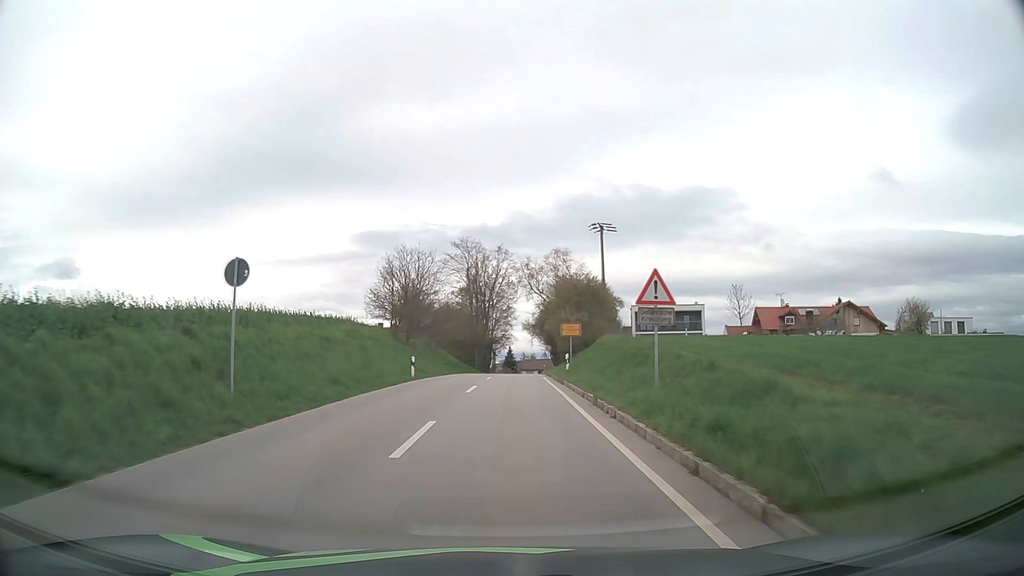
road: unclassified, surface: asphalt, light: Day
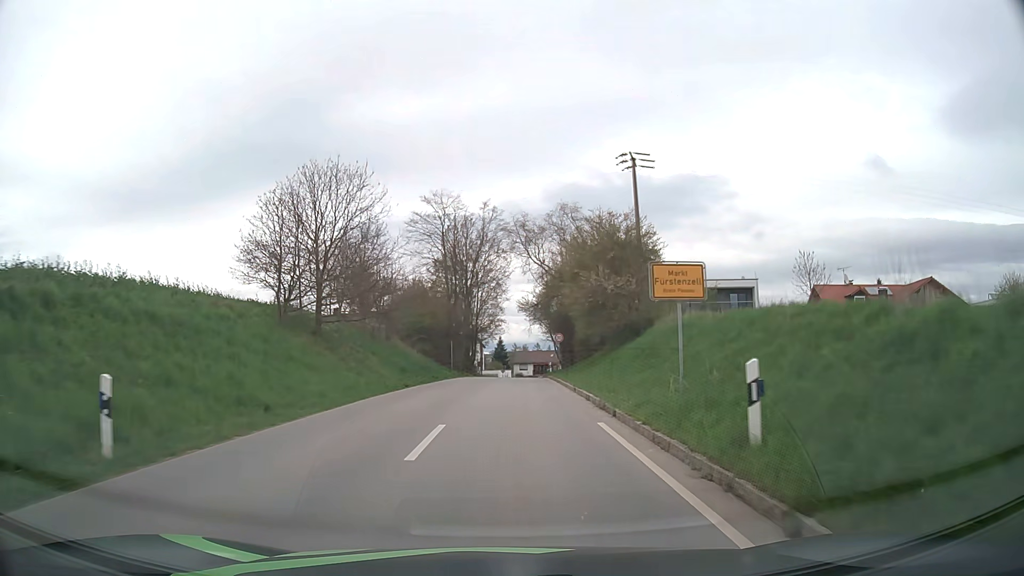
(+0.1, +24.4) m; +1°
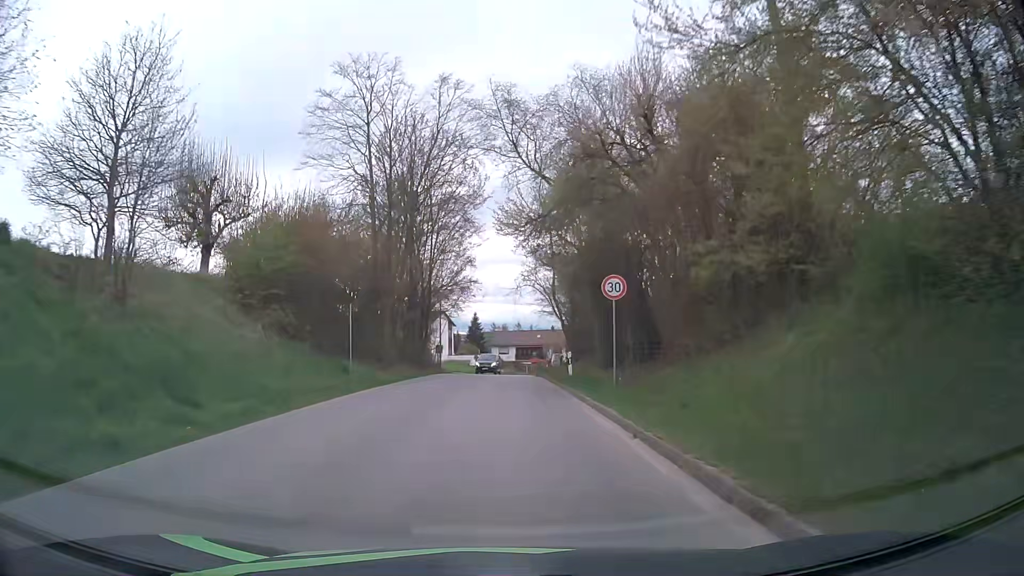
(+0.4, +30.1) m; +2°
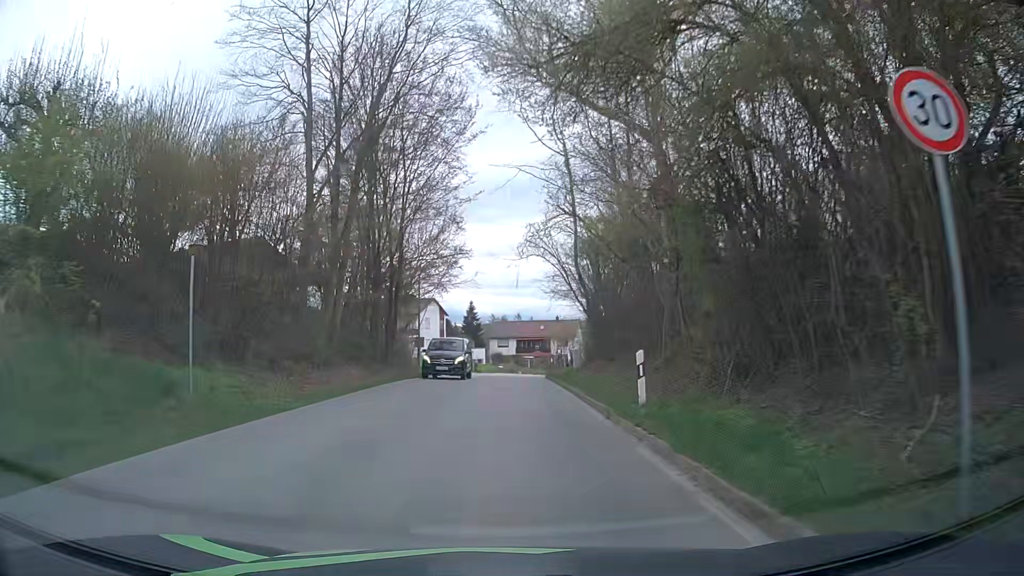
(0.0, +12.9) m; -1°
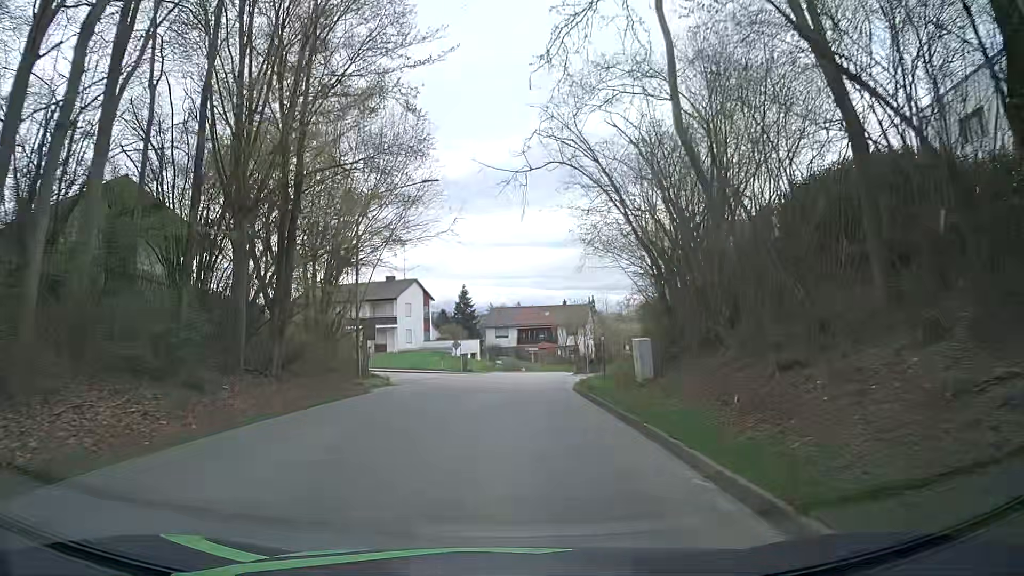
(+0.2, +16.9) m; +1°
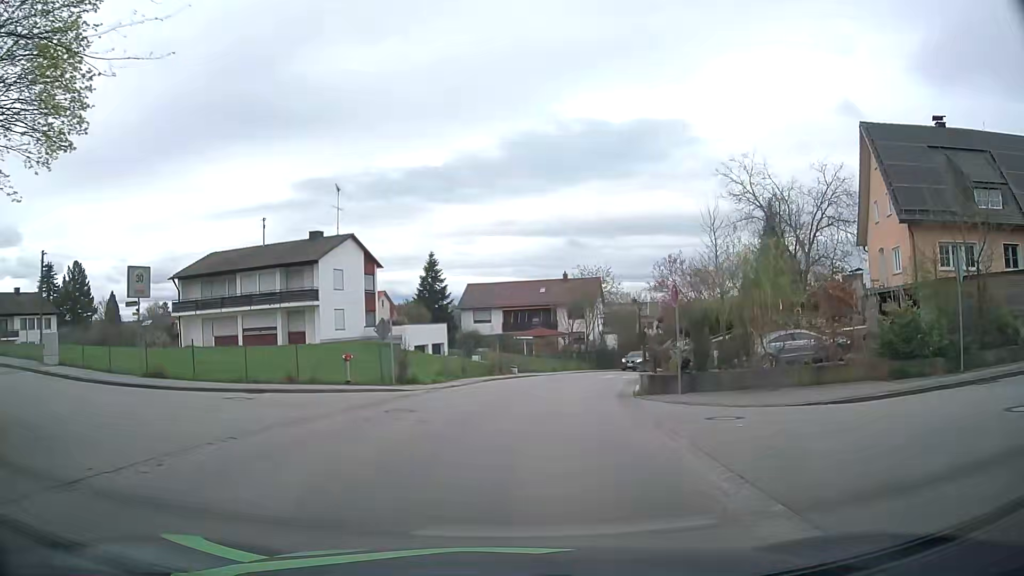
(+0.2, +24.8) m; +1°
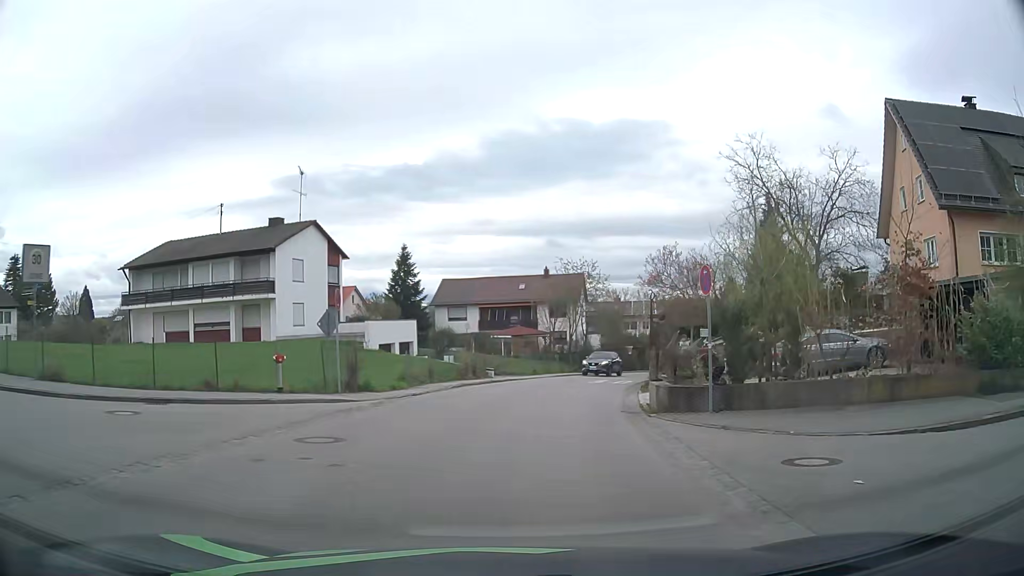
(+0.1, +4.6) m; +4°
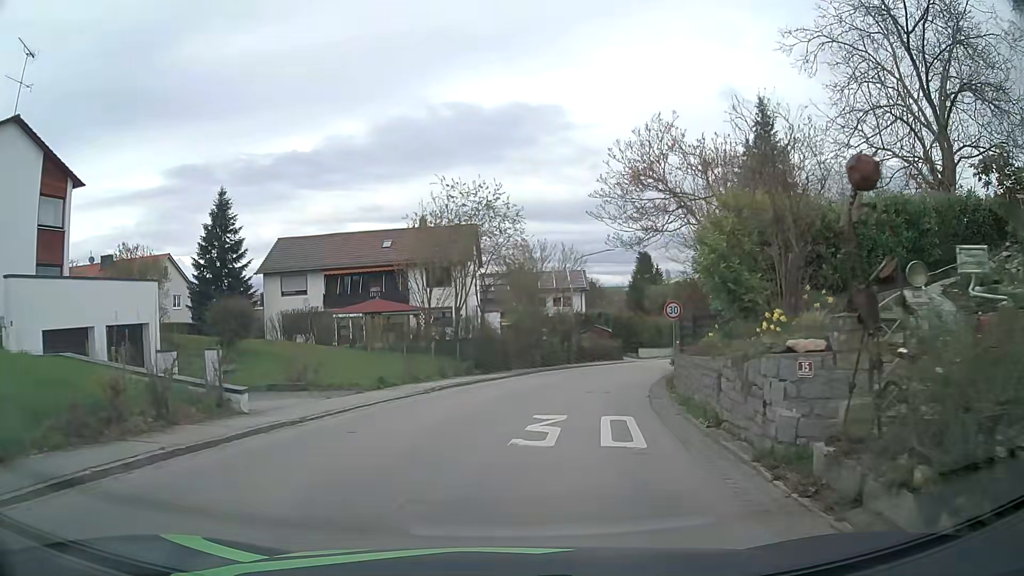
(+1.5, +22.3) m; +8°
(0, +10) (+2, +20) (+5, +29) (+8, +39) (+12, +48) (+16, +57) (+21, +66) (+25, +75) (+28, +85) (+31, +94) m
